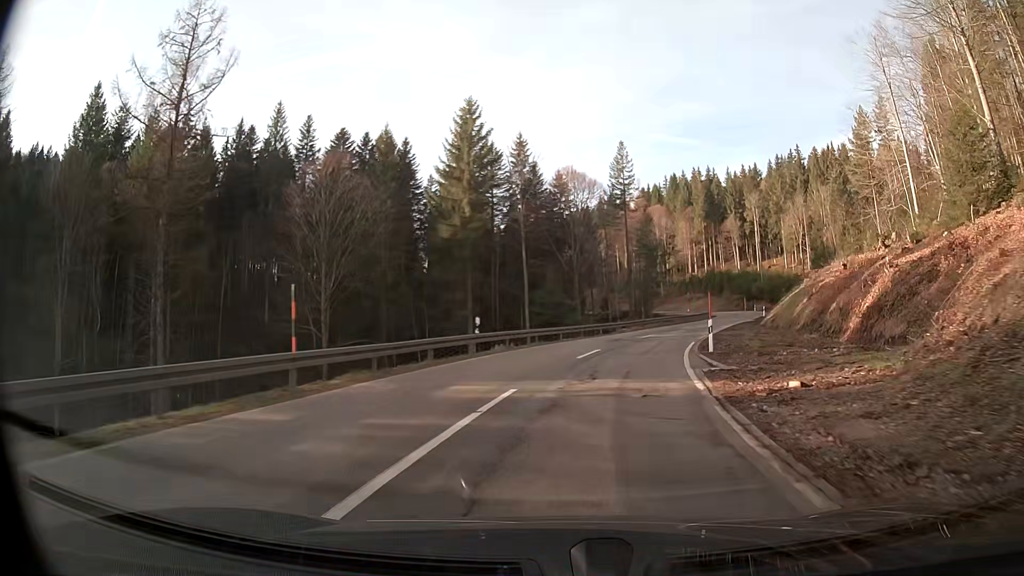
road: secondary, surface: asphalt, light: Day
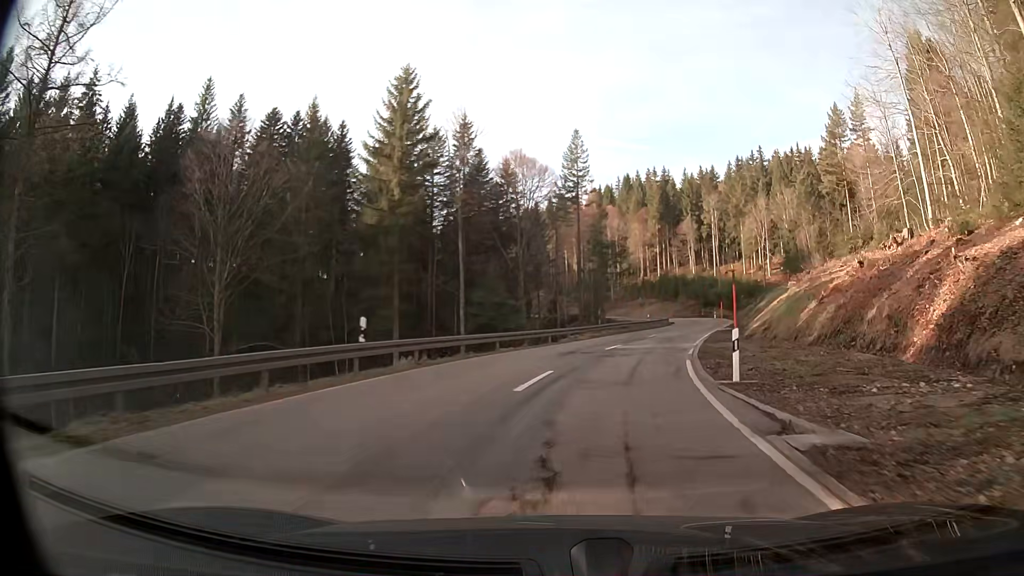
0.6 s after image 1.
(+0.4, +8.9) m; +5°
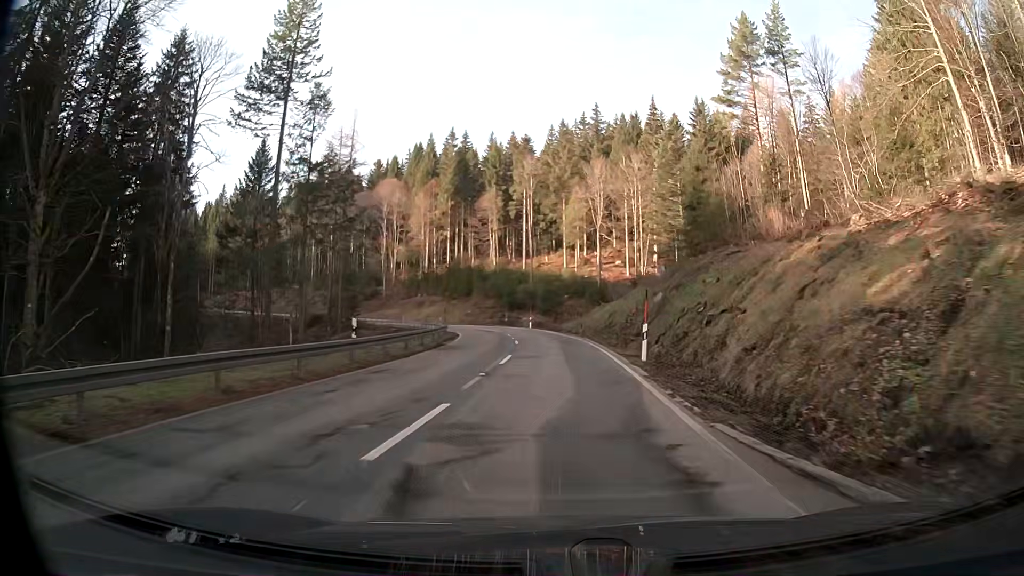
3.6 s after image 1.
(+7.8, +44.5) m; +15°
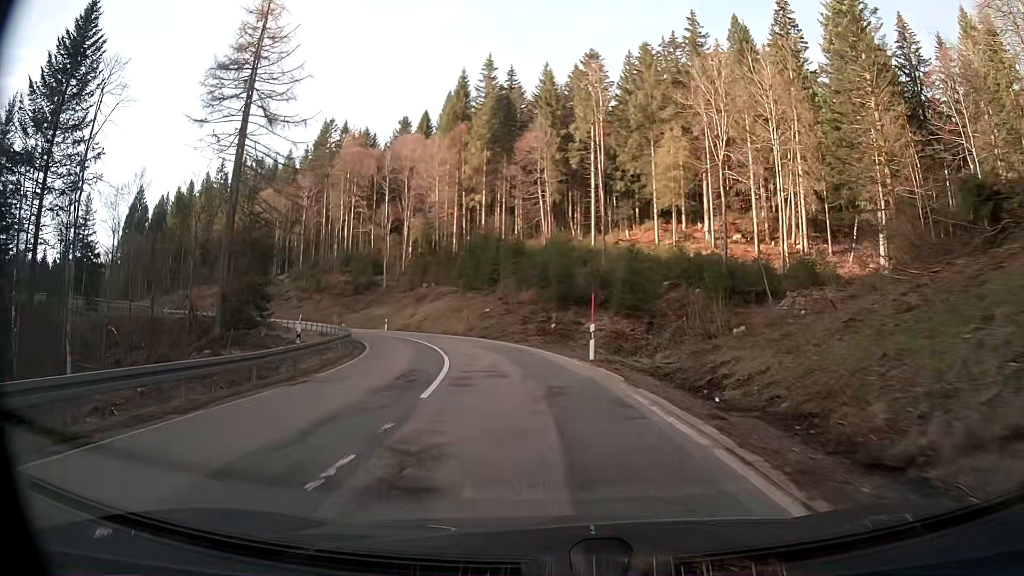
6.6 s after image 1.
(-1.6, +45.1) m; -8°
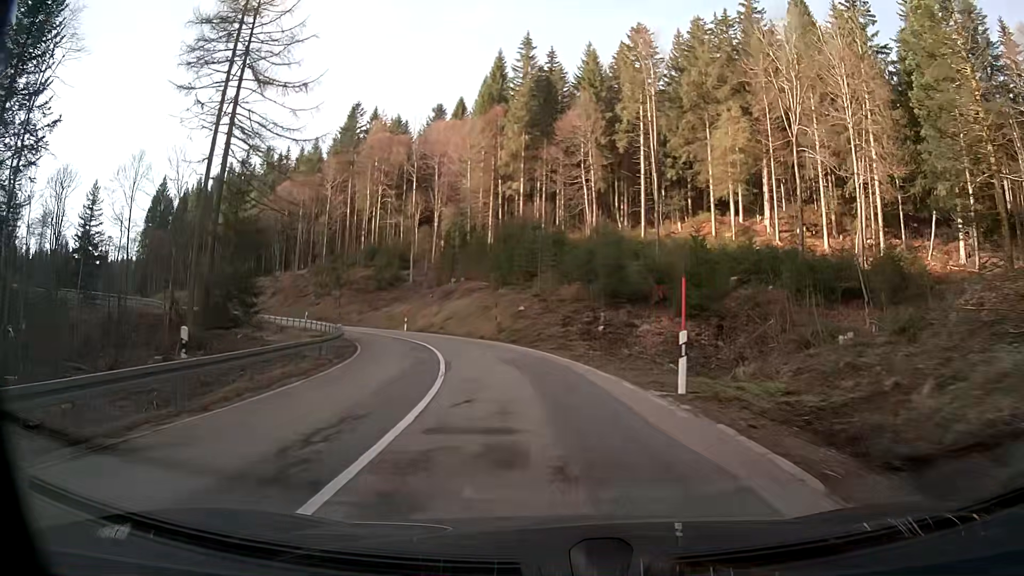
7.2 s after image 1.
(-0.3, +8.7) m; -4°
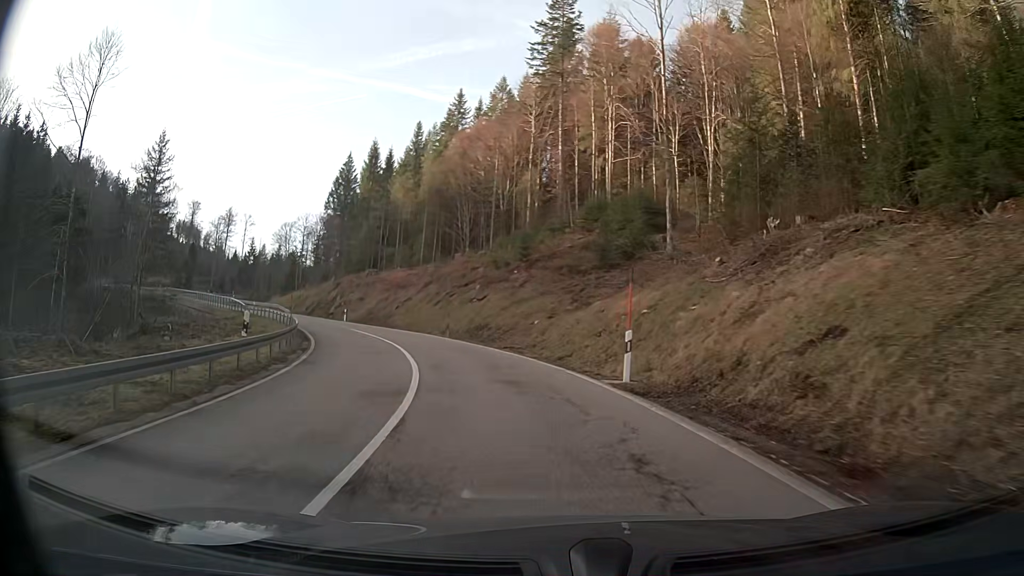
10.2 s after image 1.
(-7.9, +41.2) m; -24°
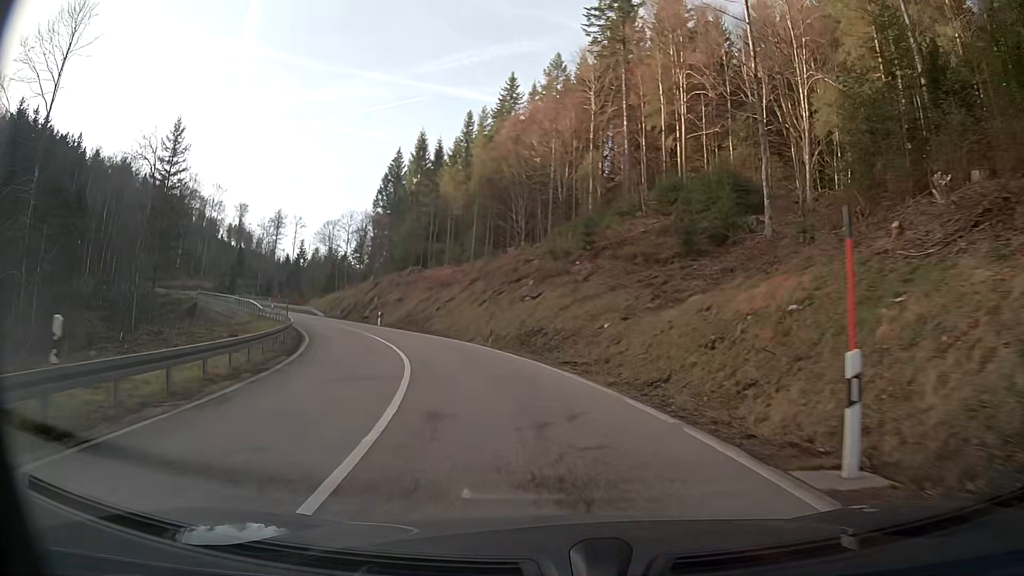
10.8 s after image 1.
(-0.4, +8.3) m; -6°
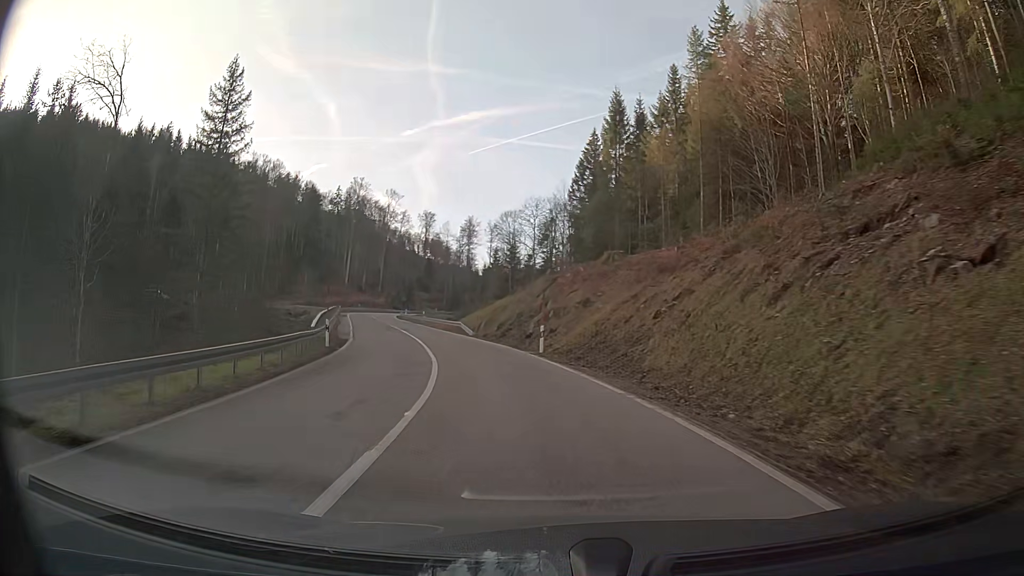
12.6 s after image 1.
(-4.0, +24.7) m; -18°
